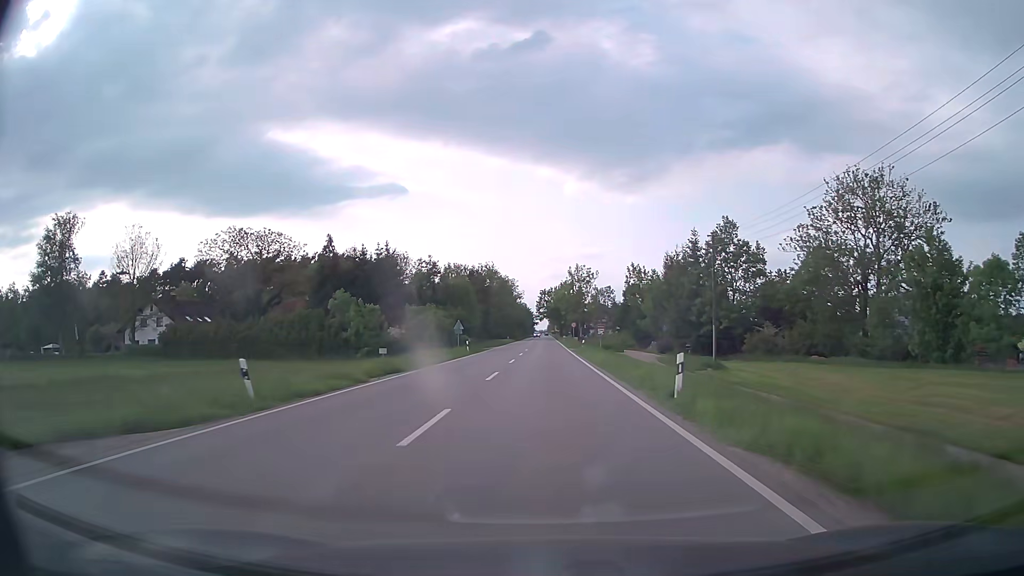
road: secondary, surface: asphalt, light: Day
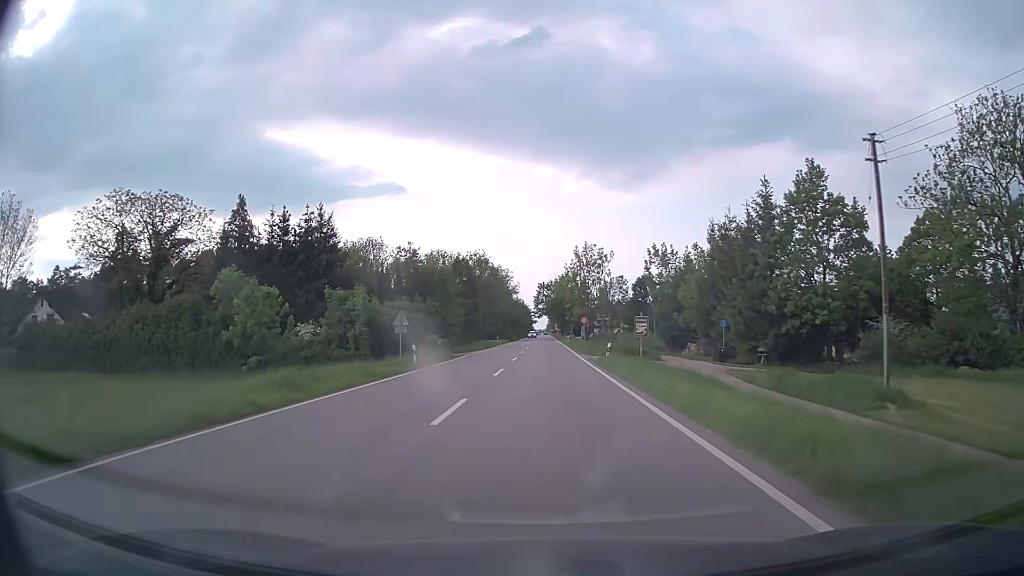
(0.0, +22.1) m; 0°
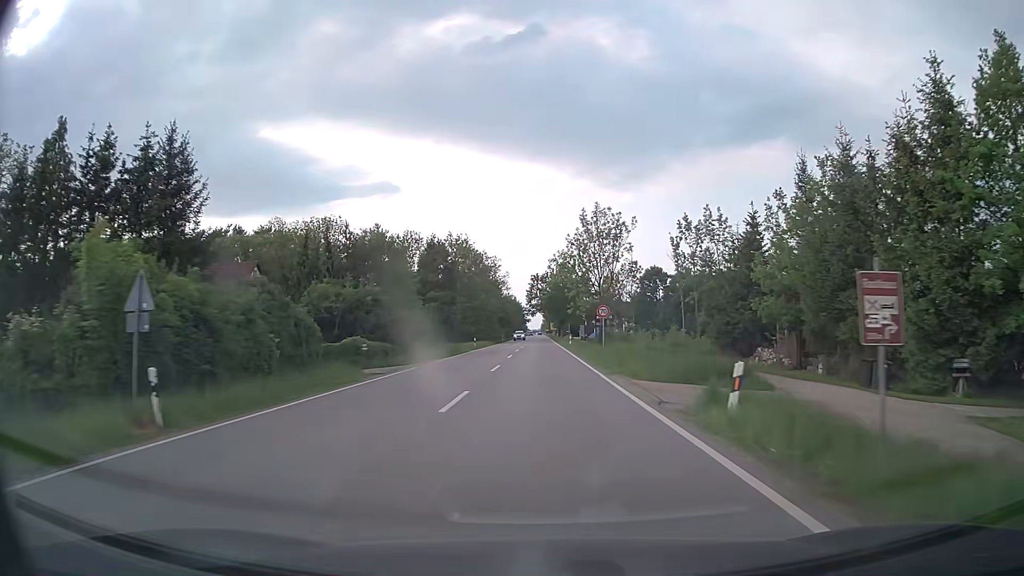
(+0.1, +22.3) m; +1°
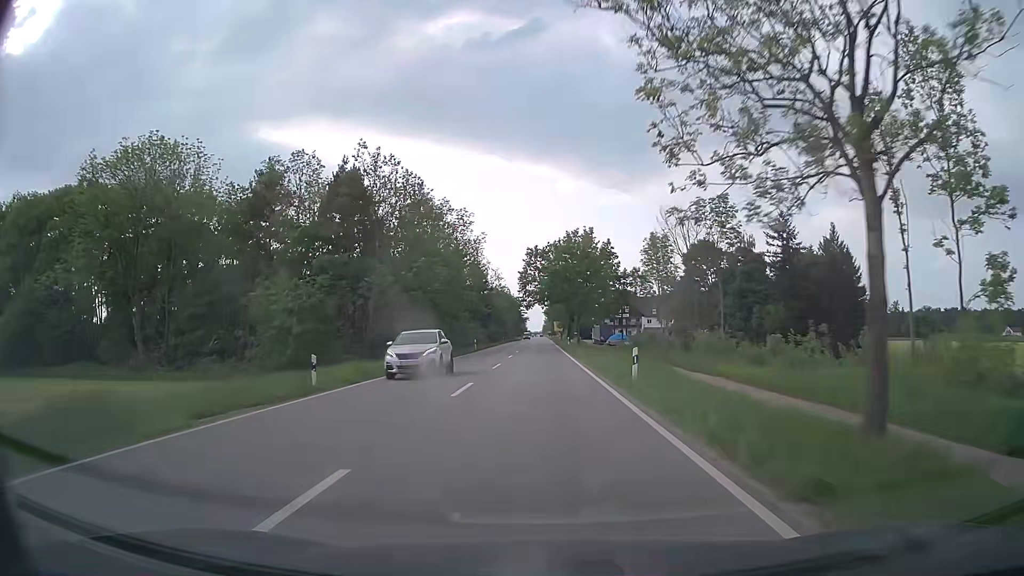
(0.0, +44.8) m; 0°
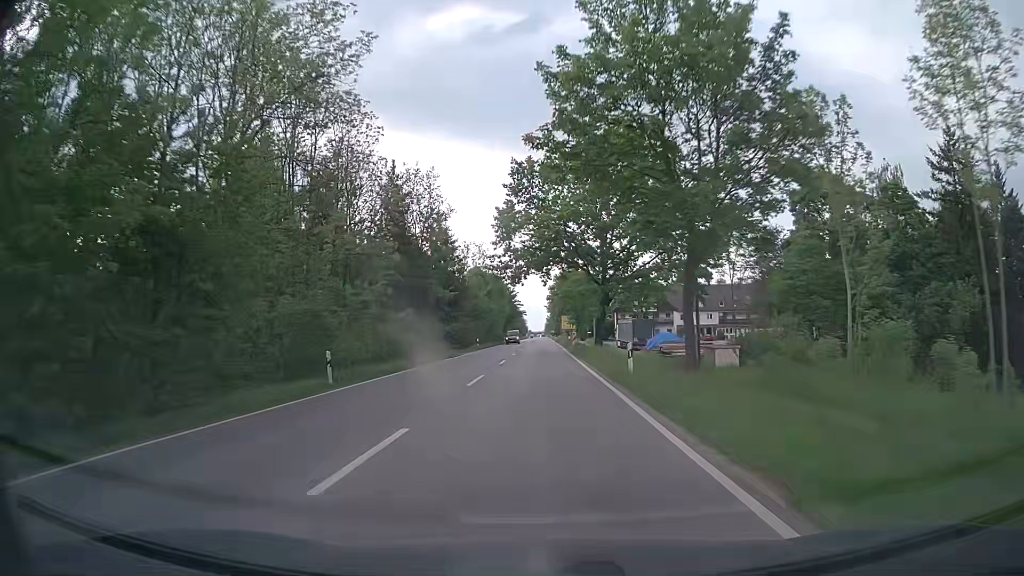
(-0.1, +45.0) m; 0°
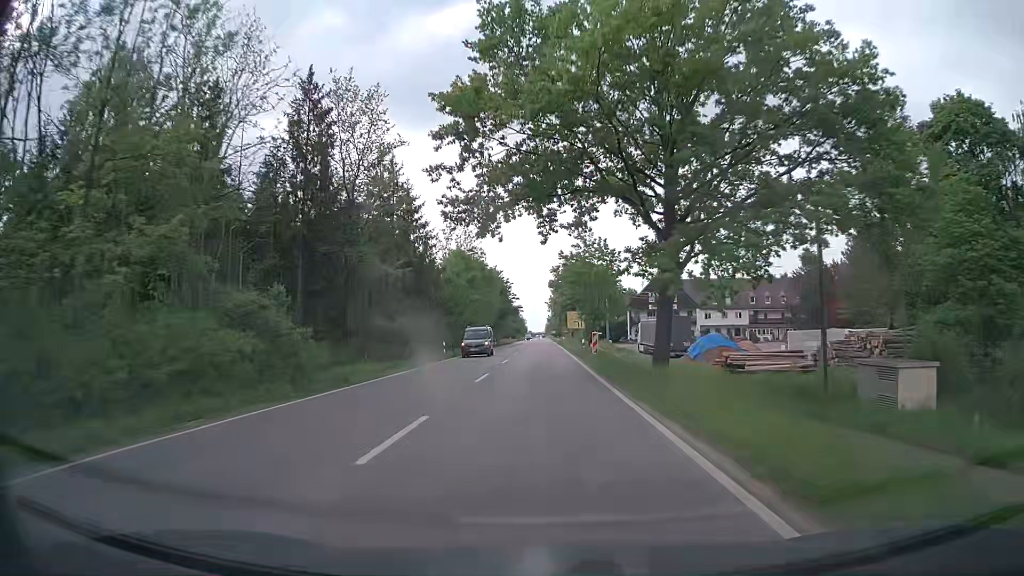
(-0.1, +22.5) m; 0°
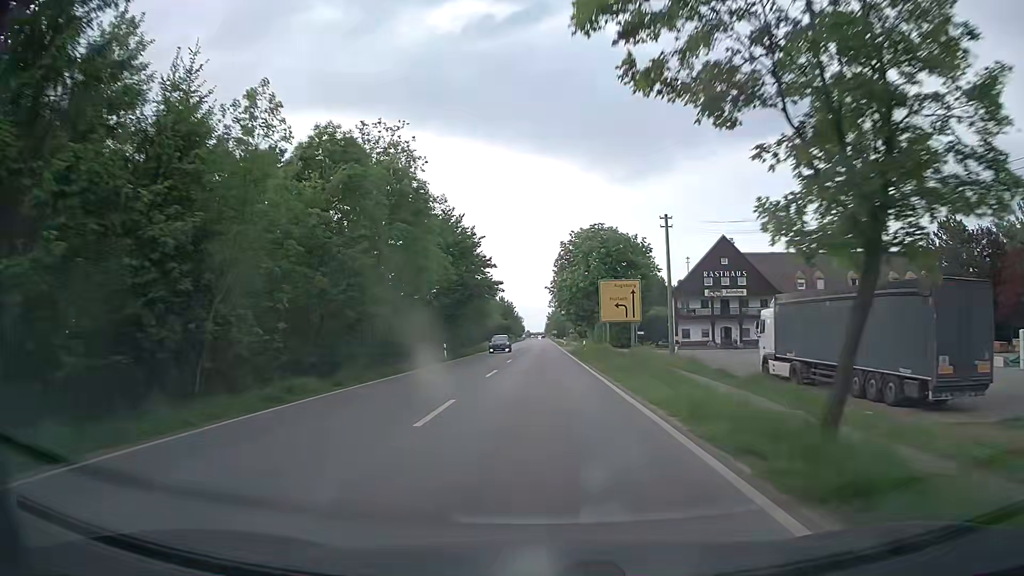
(-0.1, +45.0) m; 0°
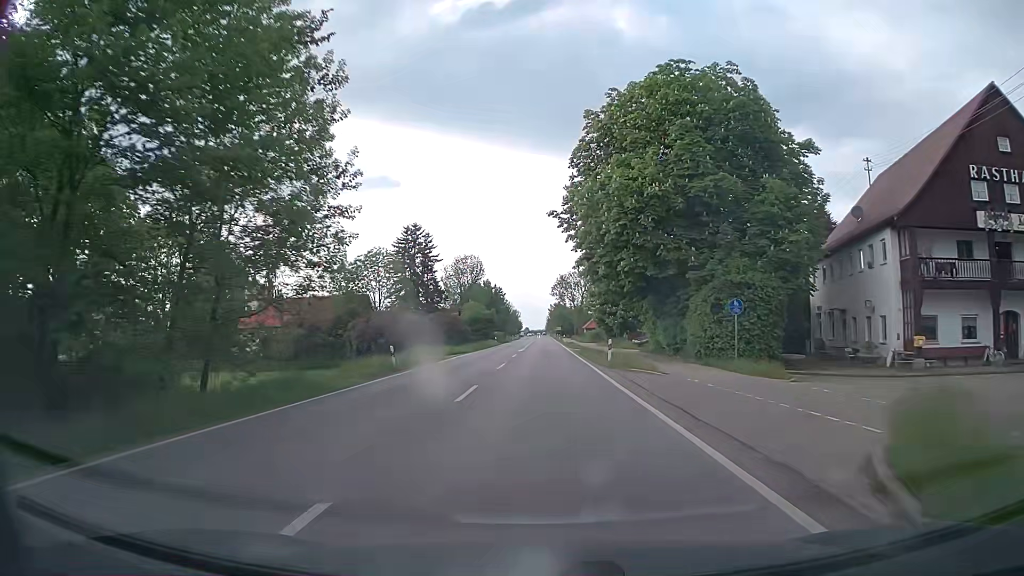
(-0.1, +56.4) m; 0°
(0, +10) (0, +20) (0, +30) (0, +40) (0, +50) (0, +60) (0, +70) (0, +80) (0, +90) (0, +100) m
